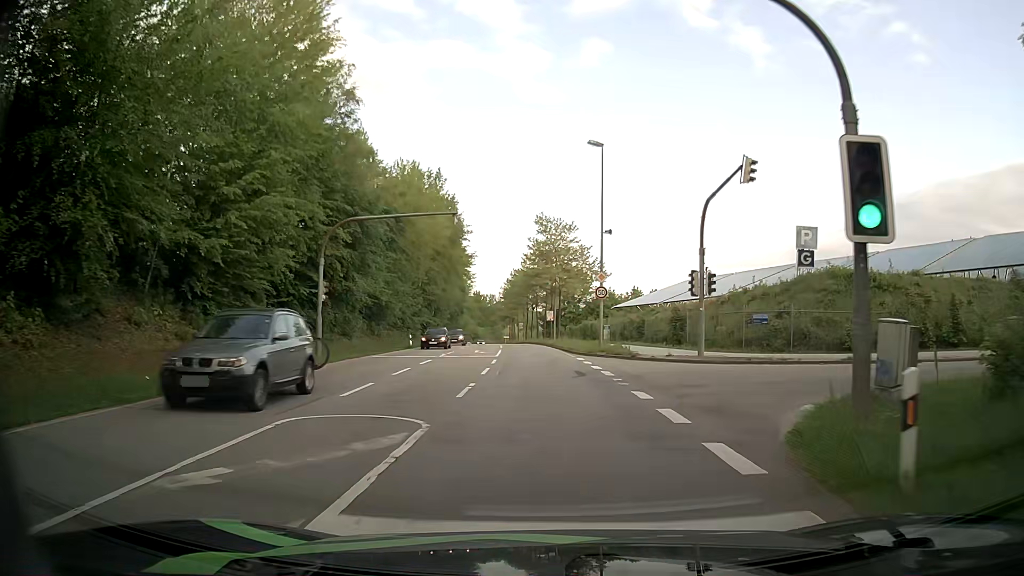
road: secondary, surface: asphalt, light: Day
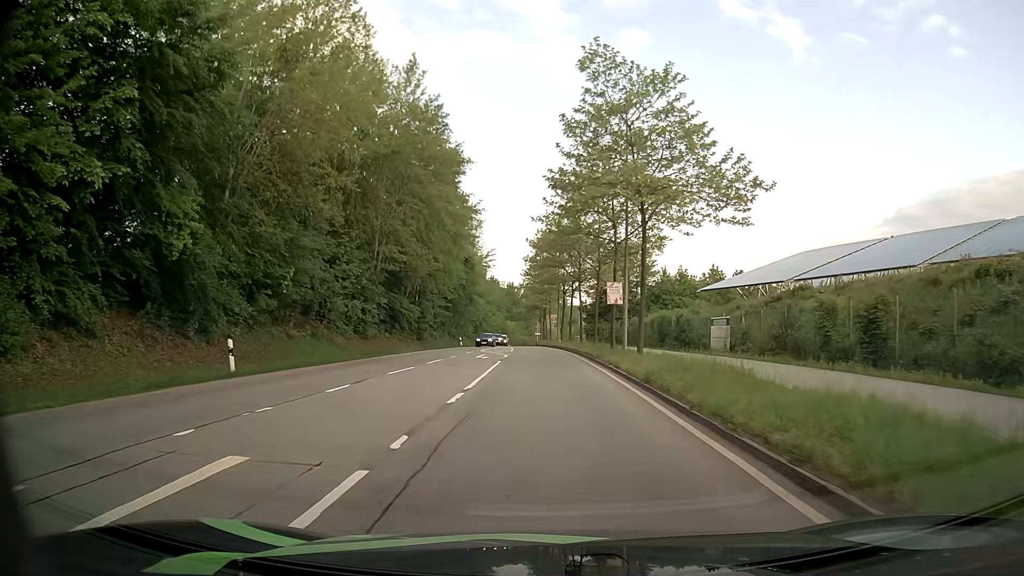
(-0.4, +36.0) m; -3°
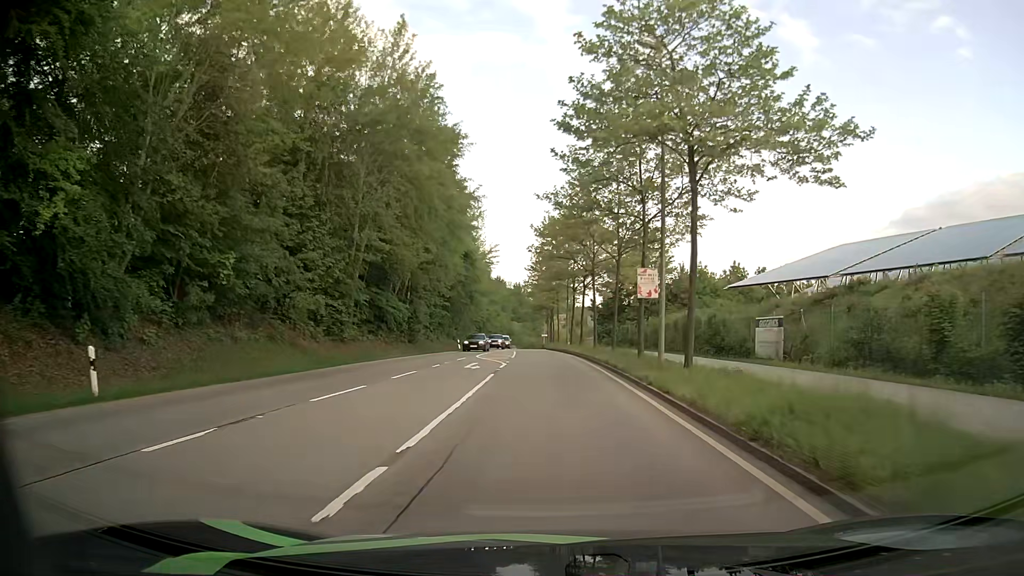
(0.0, +7.1) m; 0°
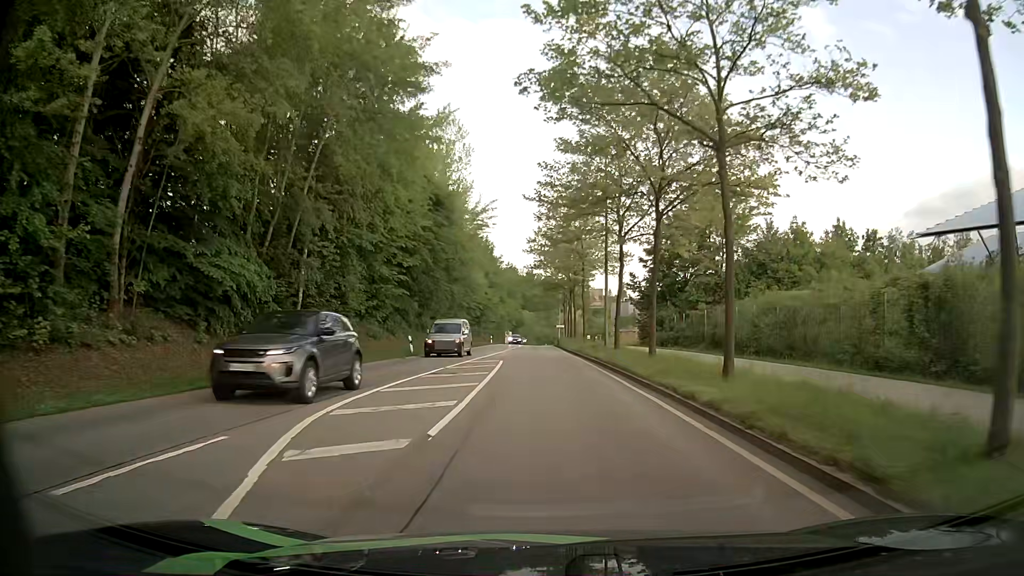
(-0.5, +27.7) m; -2°
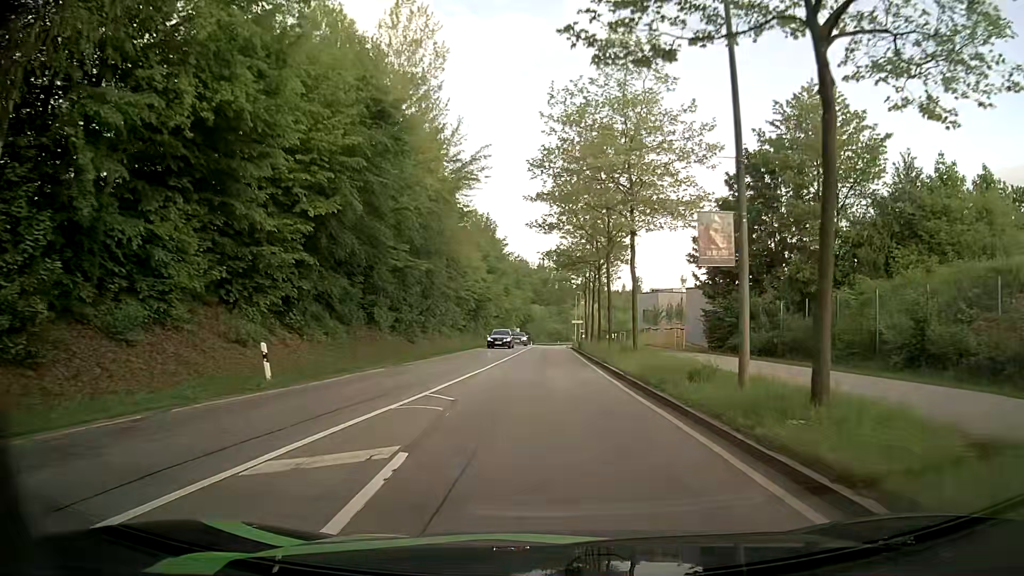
(-0.1, +20.5) m; 0°
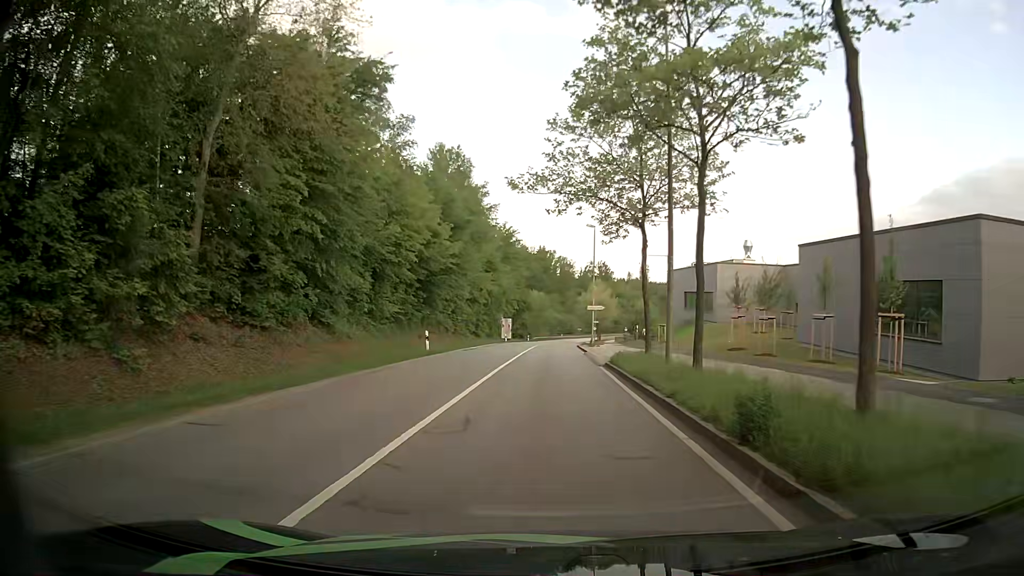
(-0.2, +33.7) m; 0°
(0, +10) (0, +20) (0, +30) (0, +40) (+1, +50) (+1, +60) (+1, +70) (+2, +80) (+2, +90) (+6, +99) m
